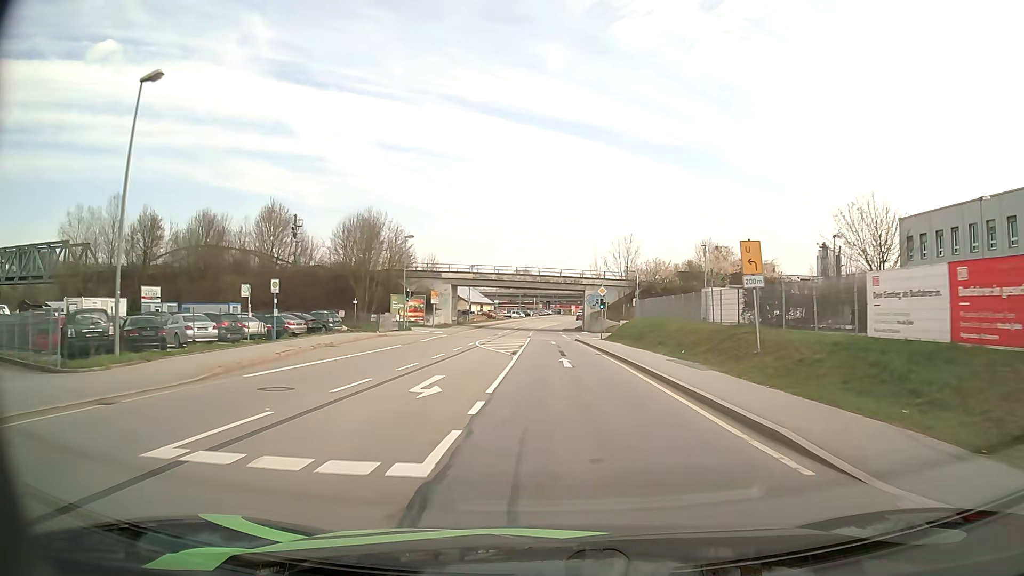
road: primary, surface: asphalt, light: Day
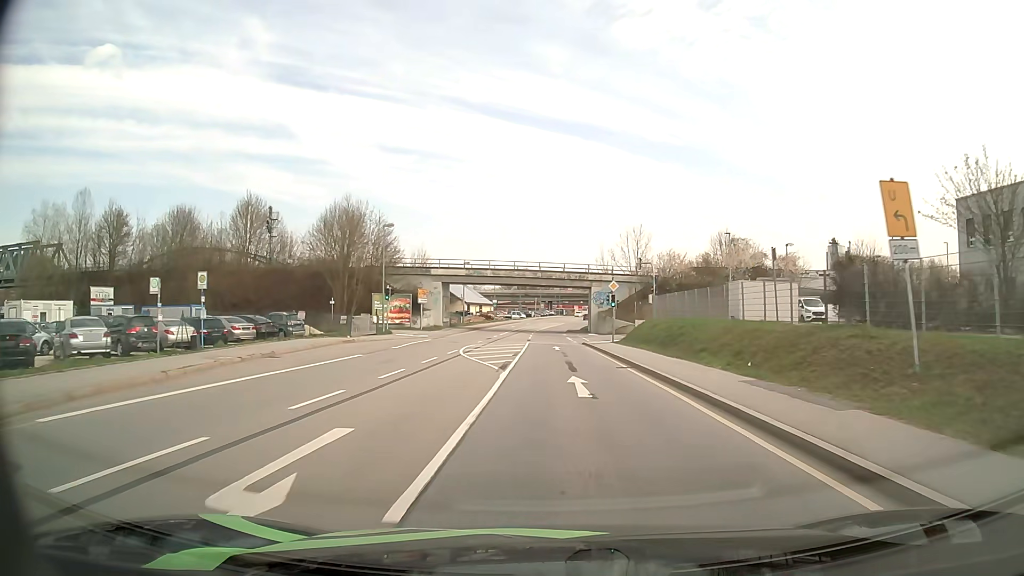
(0.0, +8.1) m; 0°
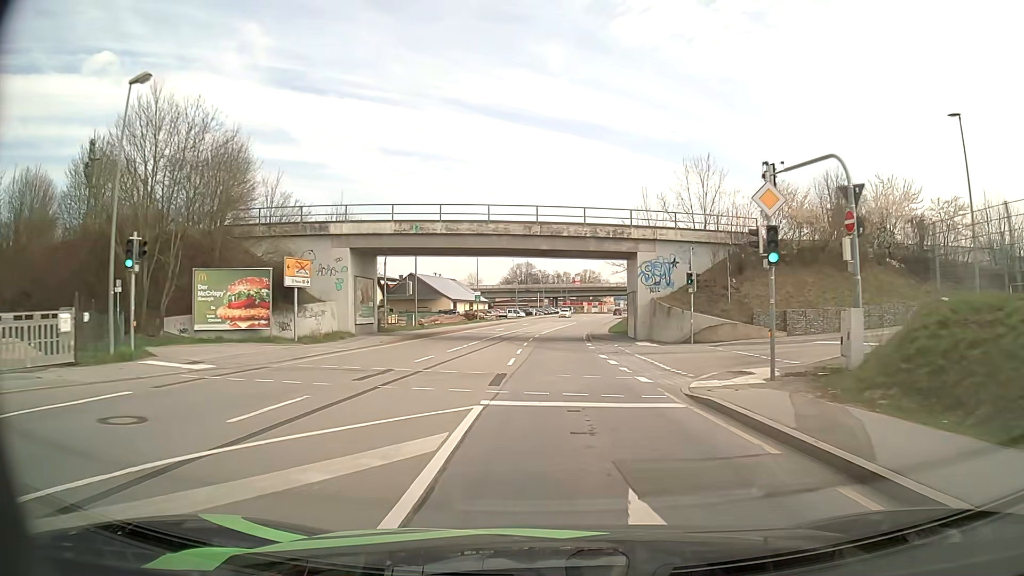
(-0.3, +33.3) m; -1°
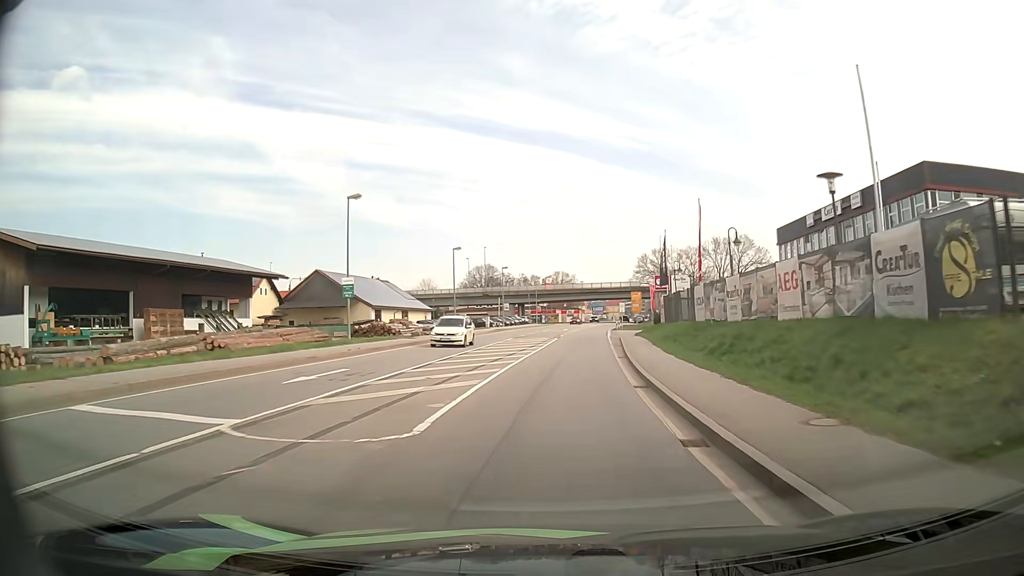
(+0.6, +42.9) m; +1°
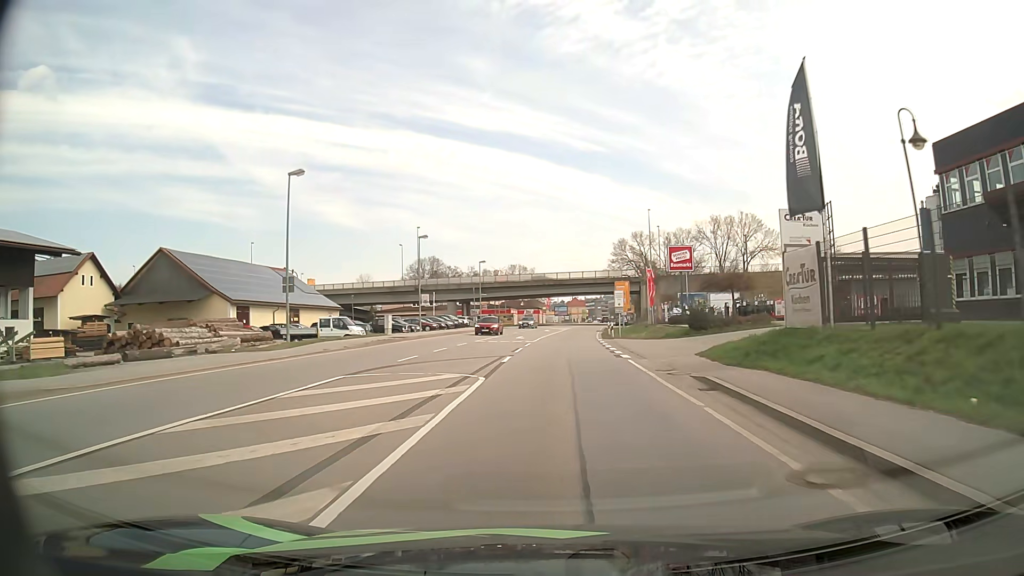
(+1.7, +34.5) m; +4°
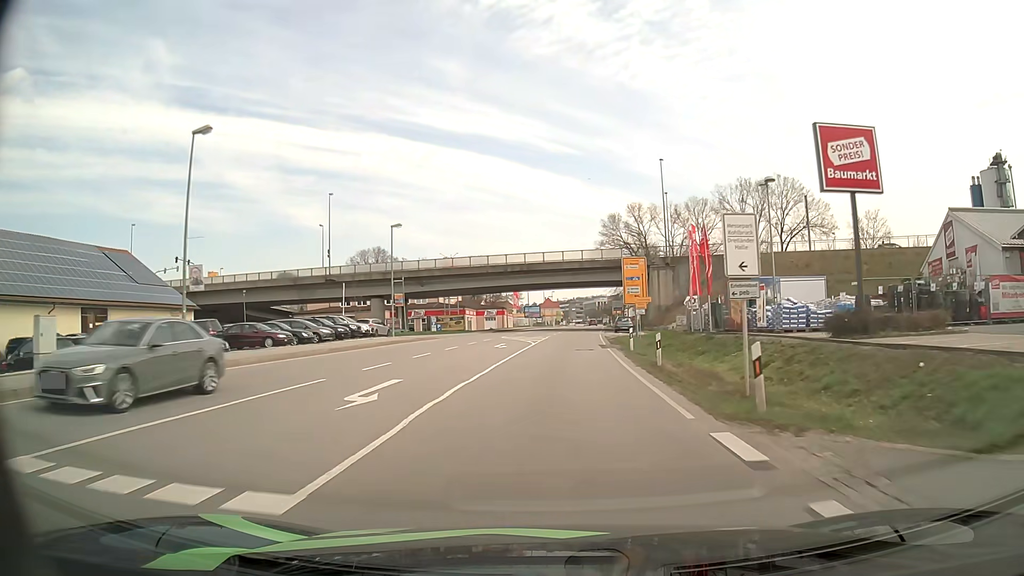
(+1.1, +34.3) m; +3°
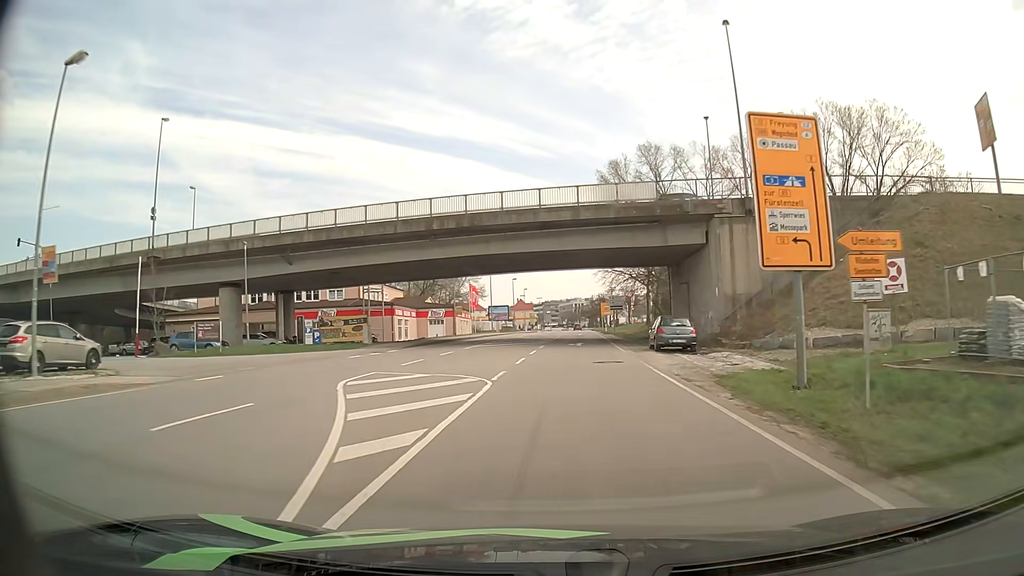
(+0.5, +34.7) m; +2°
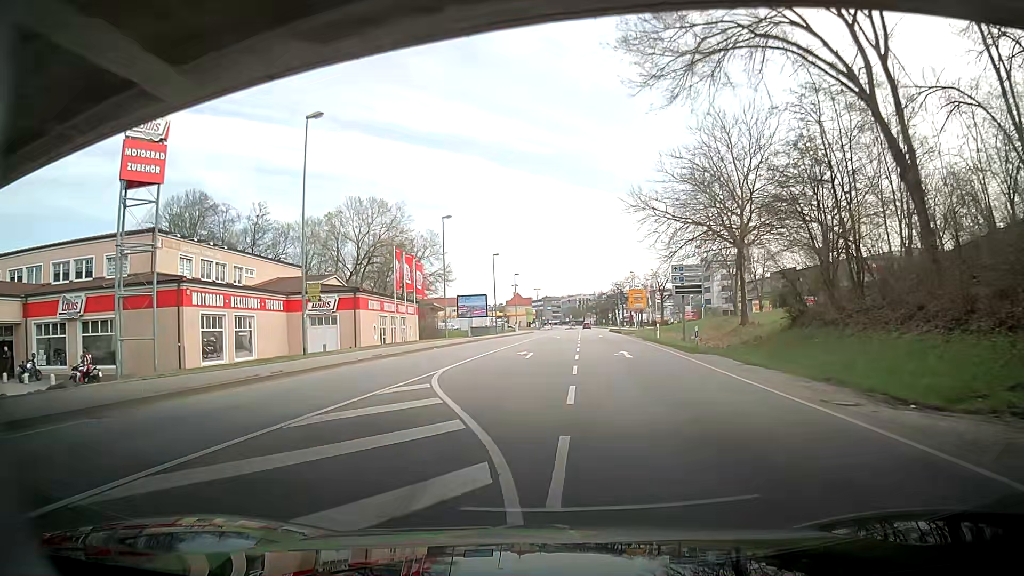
(+0.2, +43.4) m; -2°
(0, +10) (+1, +20) (+1, +30) (+1, +40) (+2, +50) (+3, +60) (+3, +70) (+4, +80) (+5, +90) (+5, +100) m
